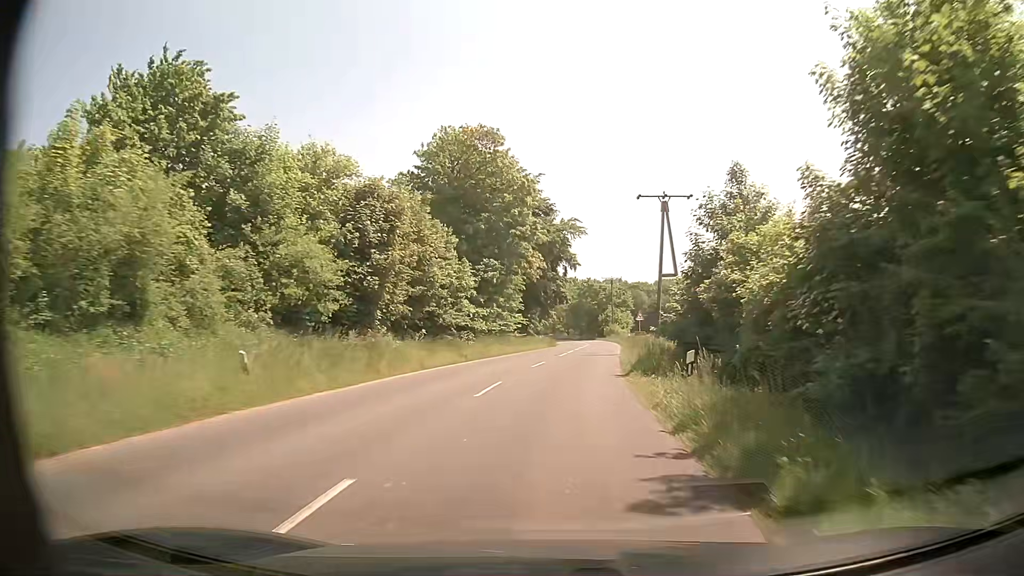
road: secondary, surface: asphalt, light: Day
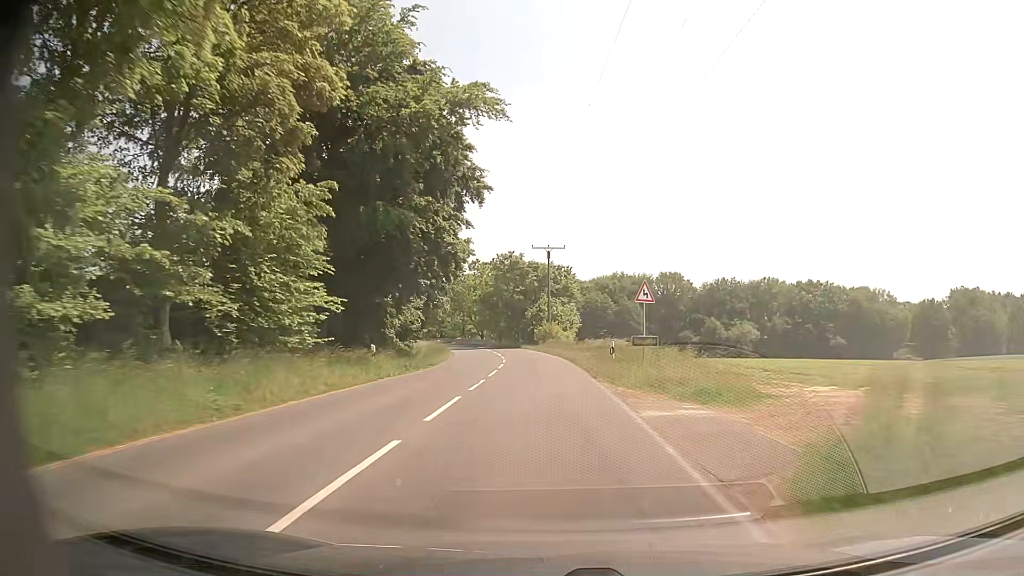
(+2.9, +39.4) m; +7°
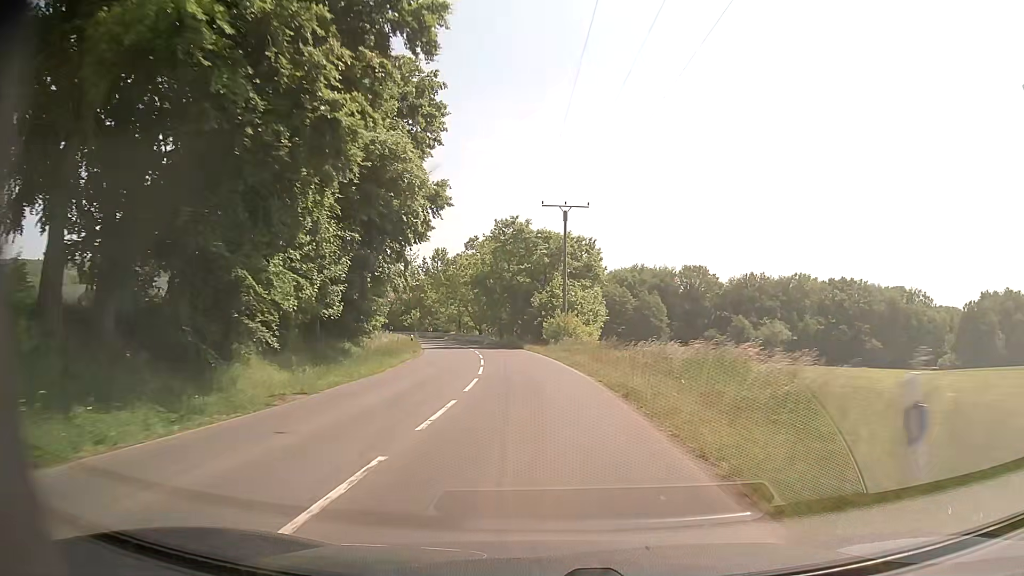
(0.0, +19.2) m; -1°
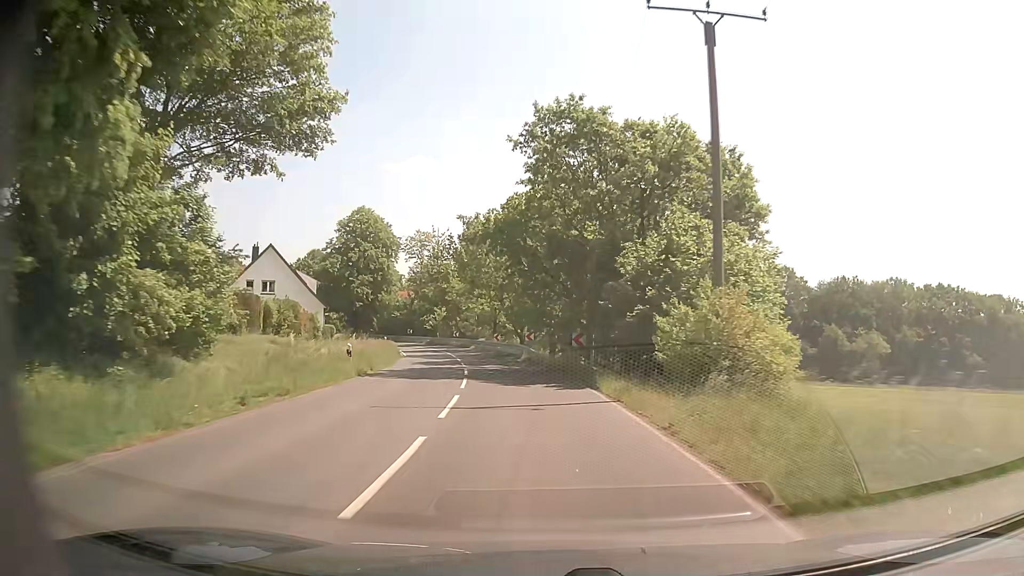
(-1.1, +28.6) m; -5°
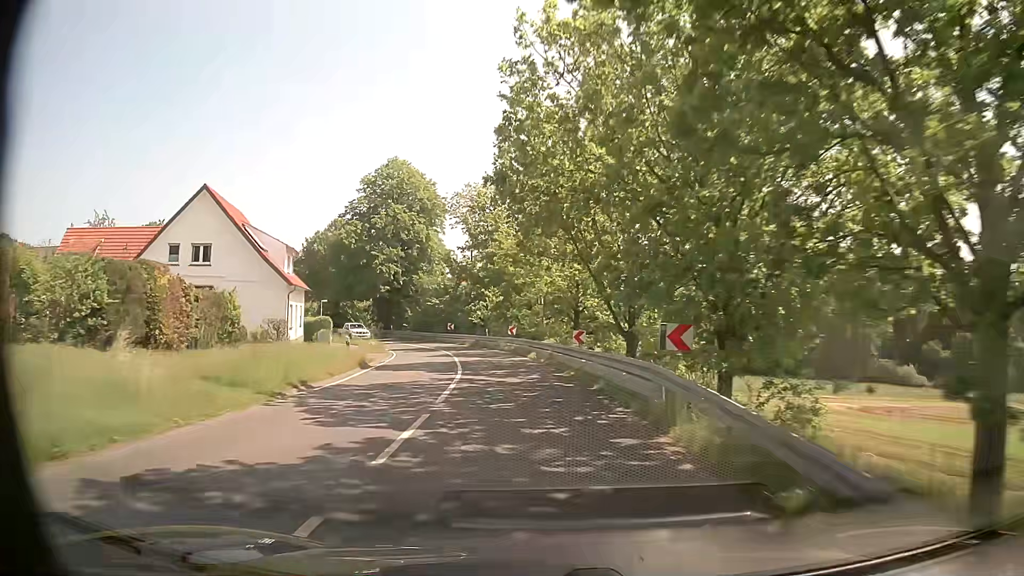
(-1.7, +28.2) m; -8°
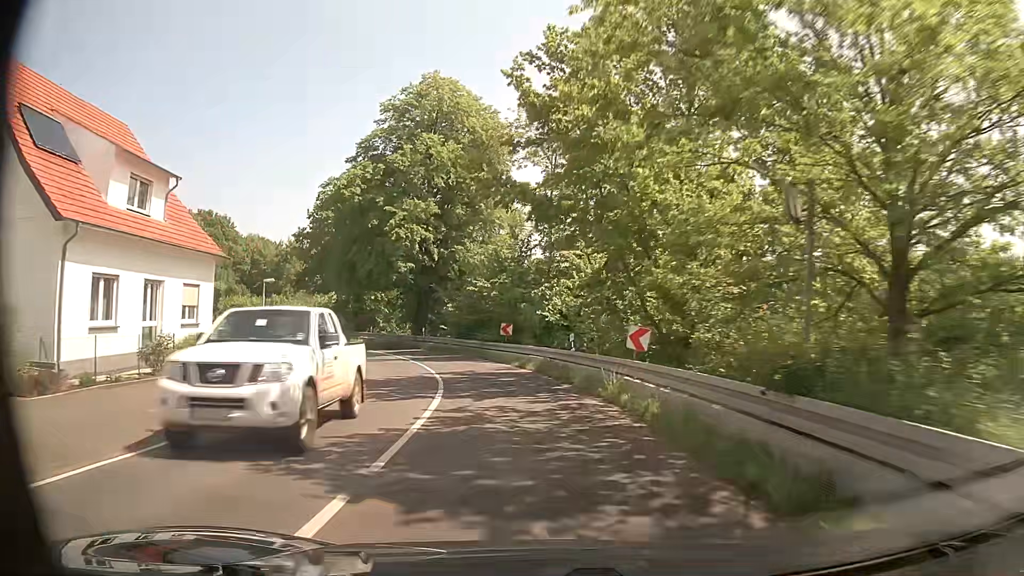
(-1.6, +27.2) m; -7°
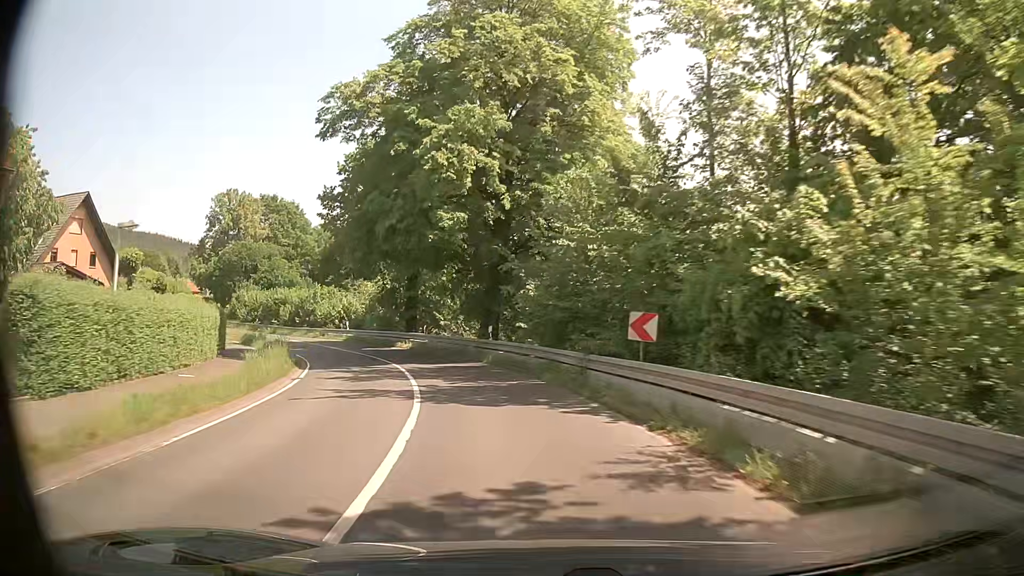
(-1.3, +17.7) m; -9°
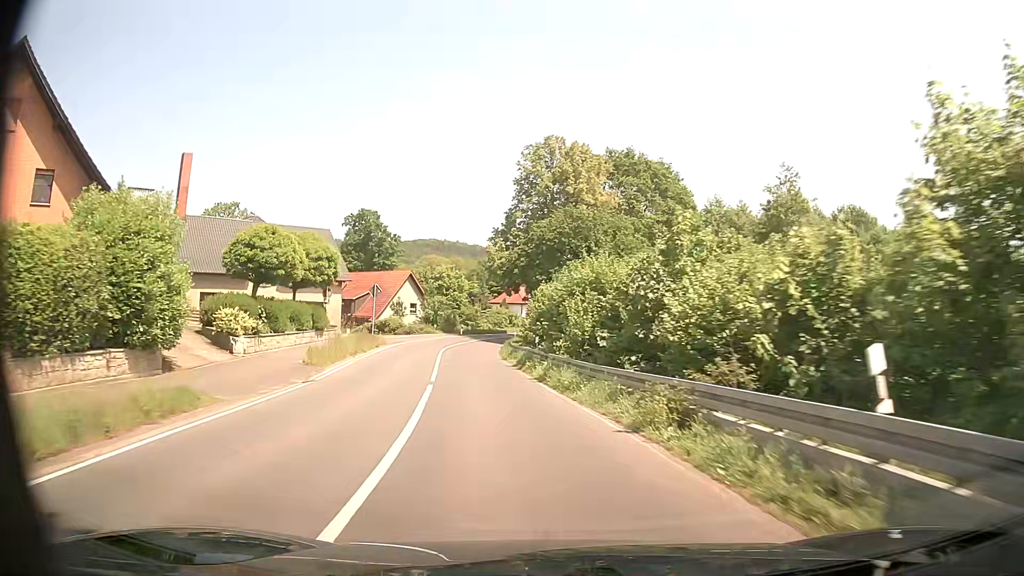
(-13.4, +42.0) m; -34°
(0, +10) (-1, +20) (-3, +30) (-4, +40) (-5, +50) (-5, +60) (-5, +70) (-3, +80) (-1, +89) (+1, +99) m
